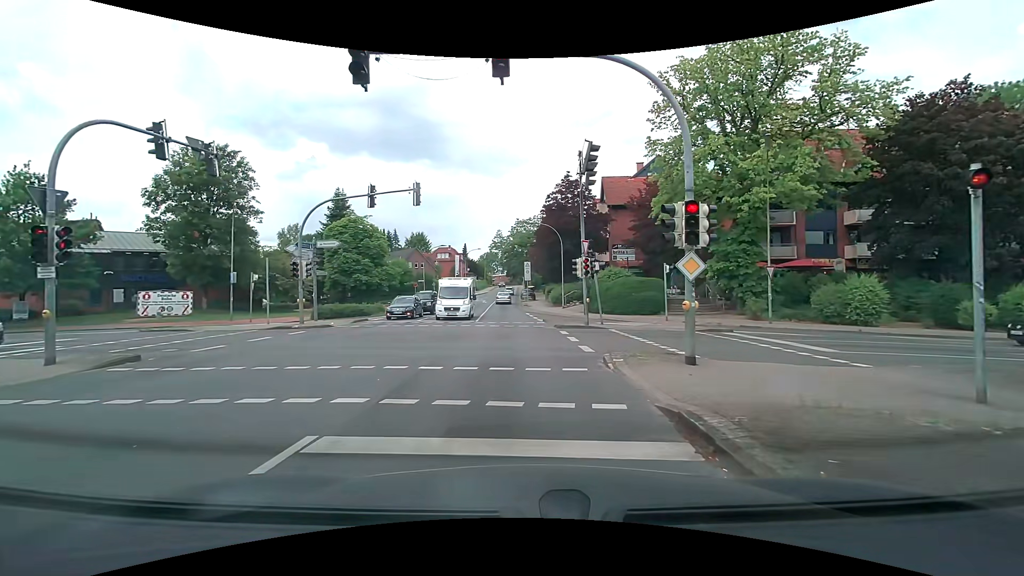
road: secondary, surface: asphalt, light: Day
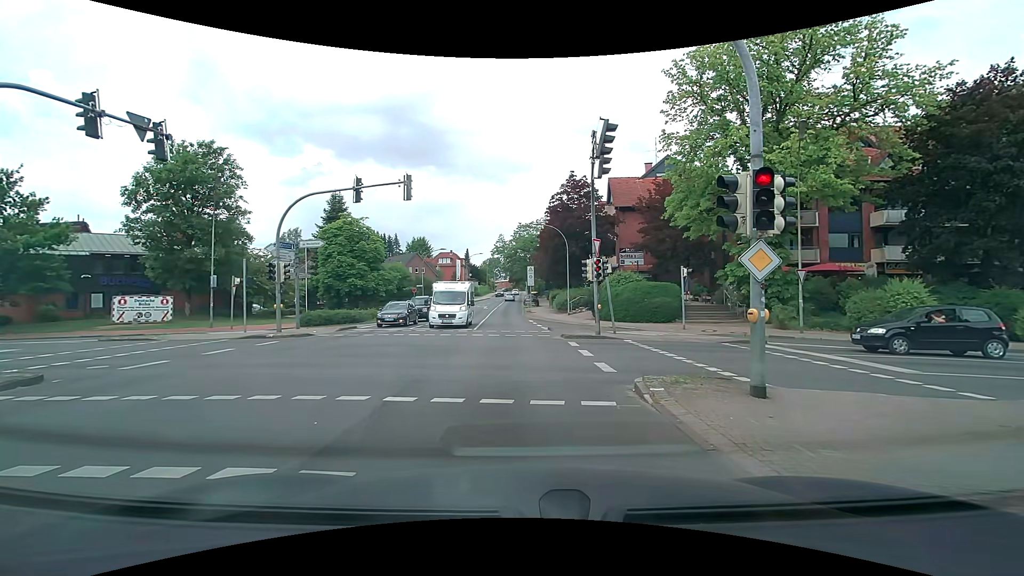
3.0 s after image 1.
(0.0, +2.5) m; -1°
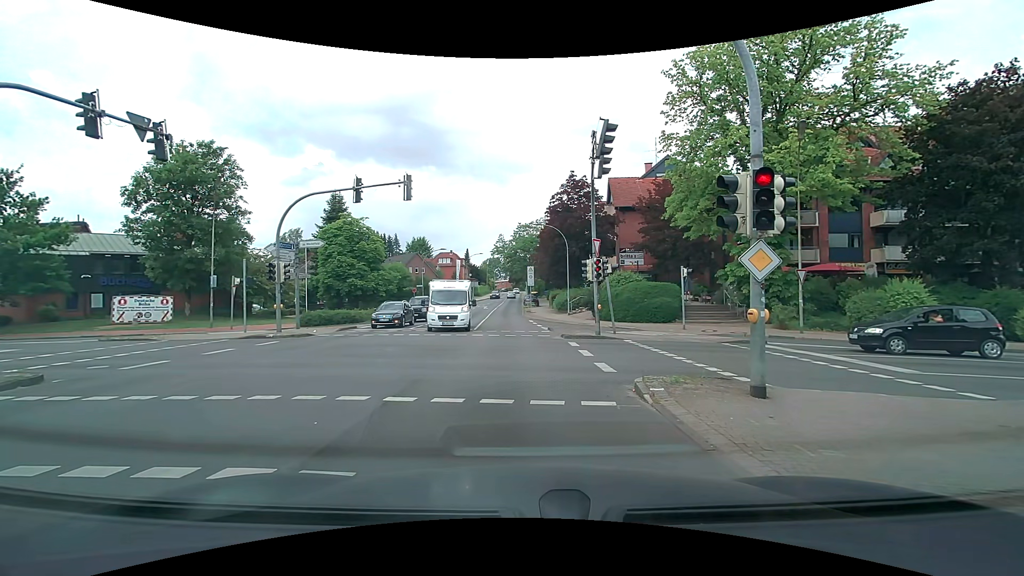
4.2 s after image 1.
(0.0, 0.0) m; 0°
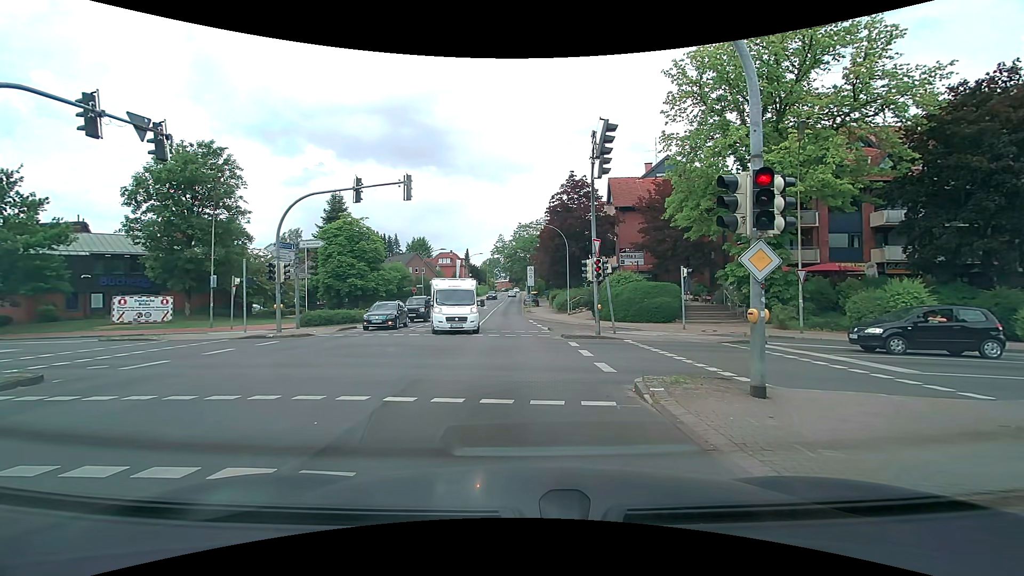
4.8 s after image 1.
(0.0, 0.0) m; 0°
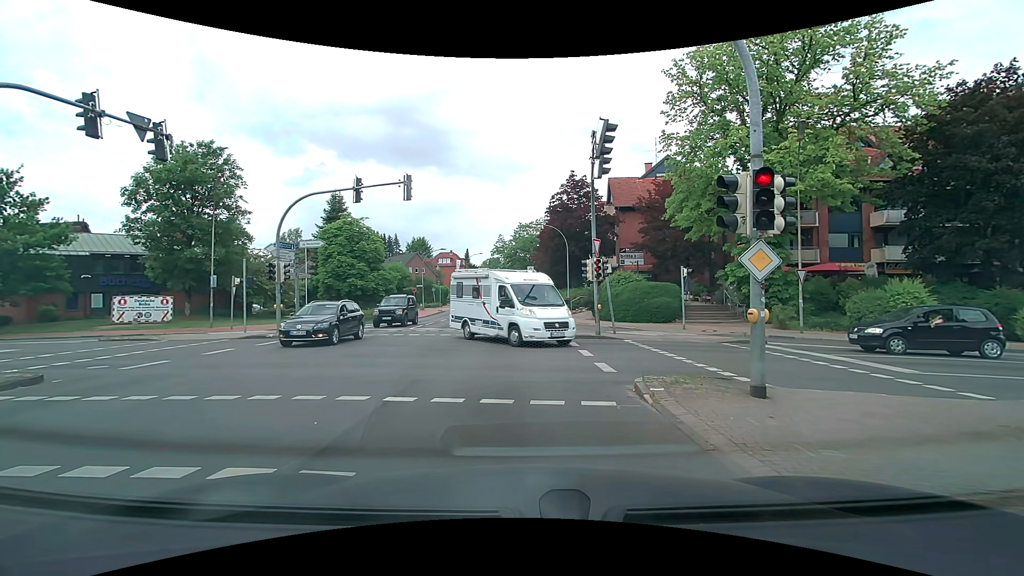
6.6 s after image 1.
(0.0, 0.0) m; 0°
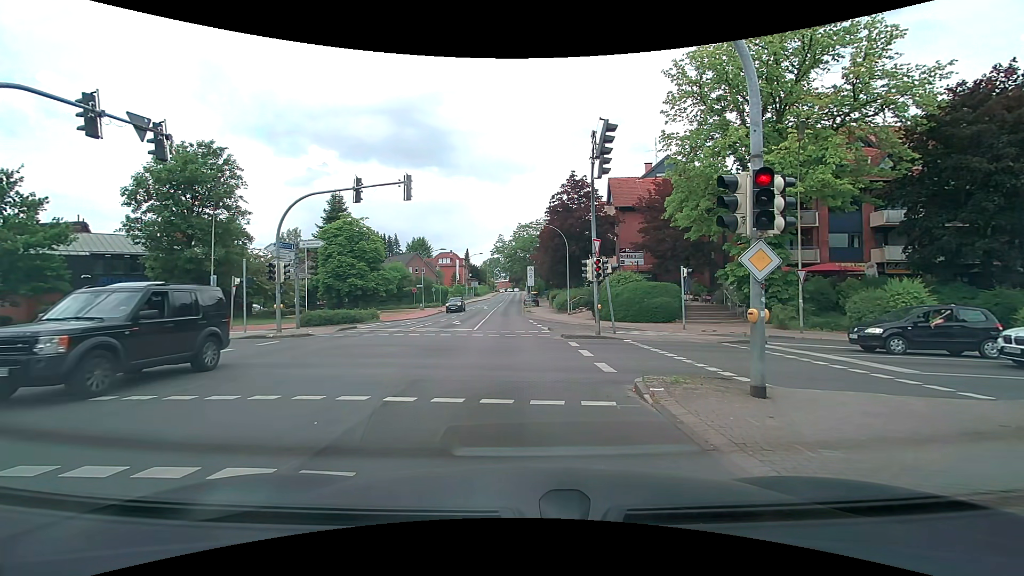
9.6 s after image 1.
(0.0, 0.0) m; 0°
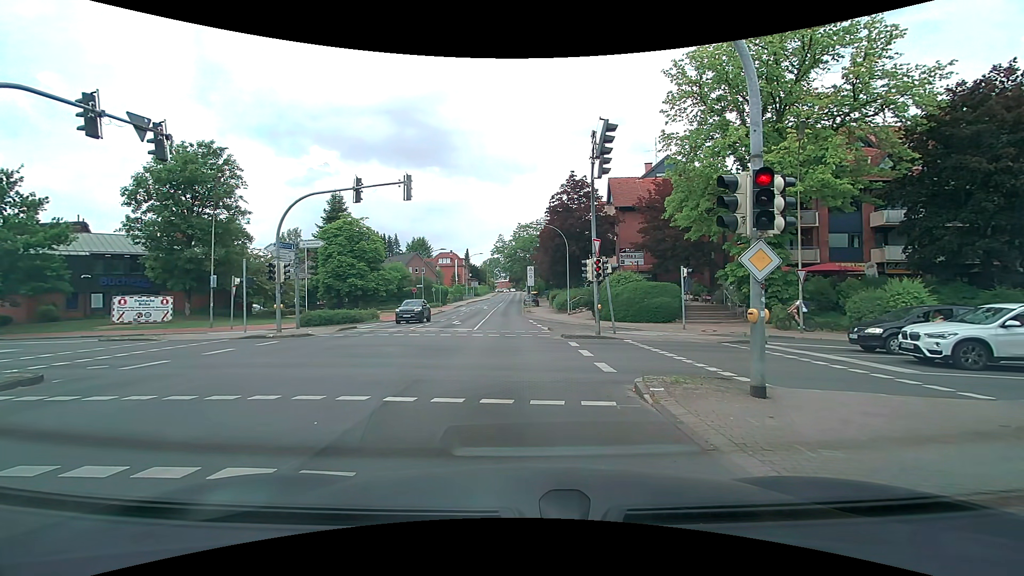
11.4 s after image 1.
(0.0, 0.0) m; 0°
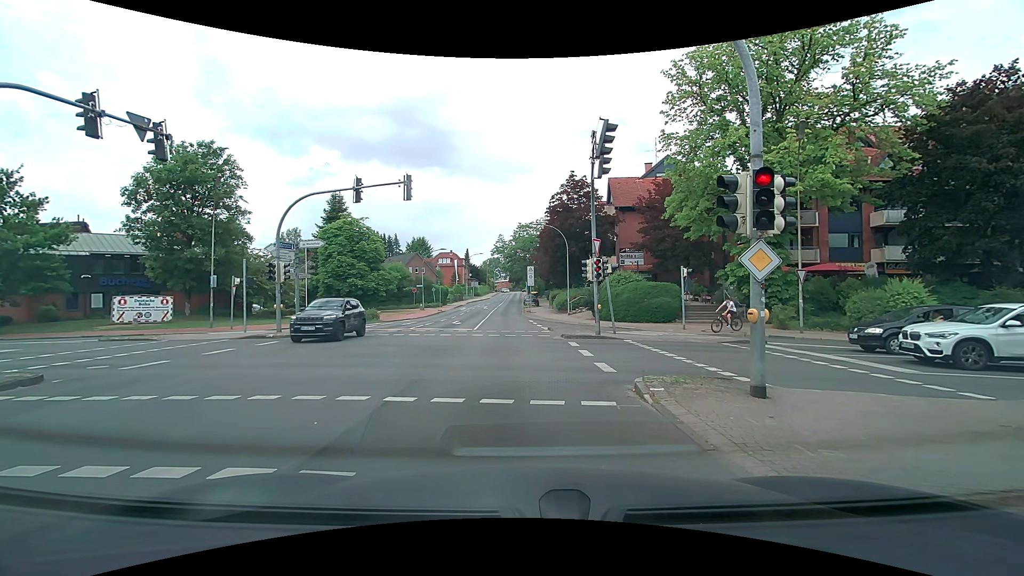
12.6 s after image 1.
(0.0, 0.0) m; 0°
